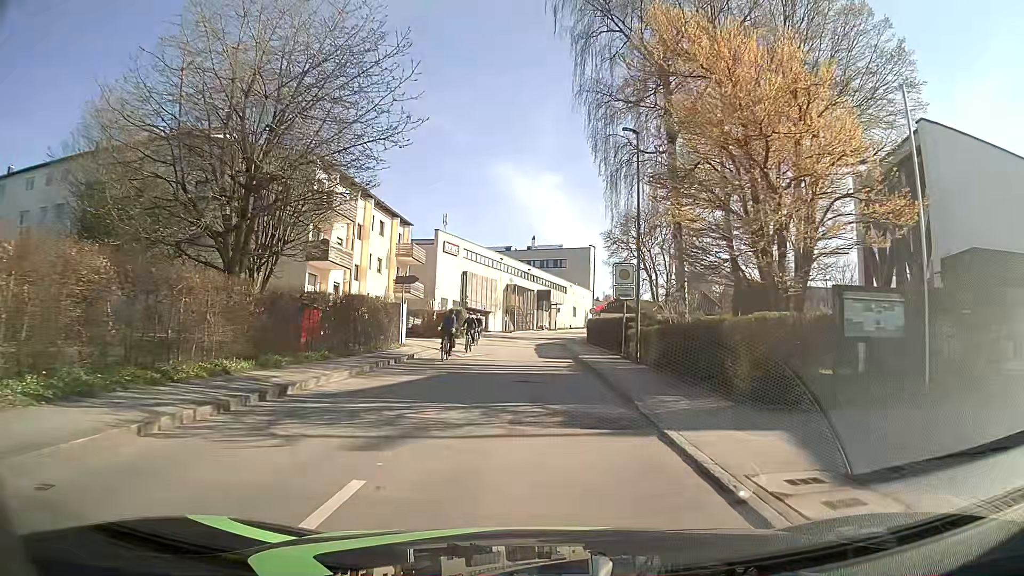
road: unclassified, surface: asphalt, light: Day
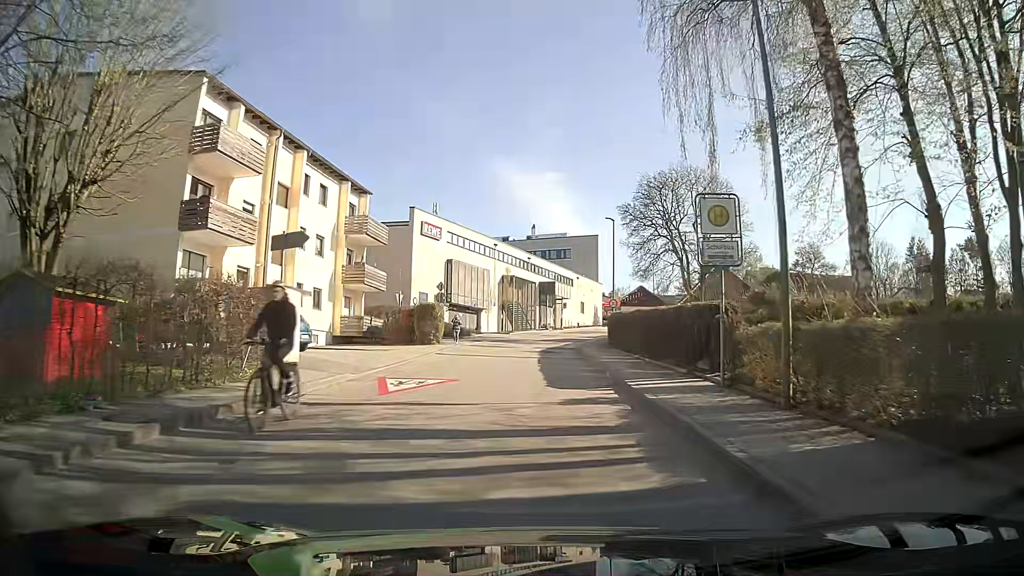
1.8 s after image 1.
(0.0, +14.0) m; 0°
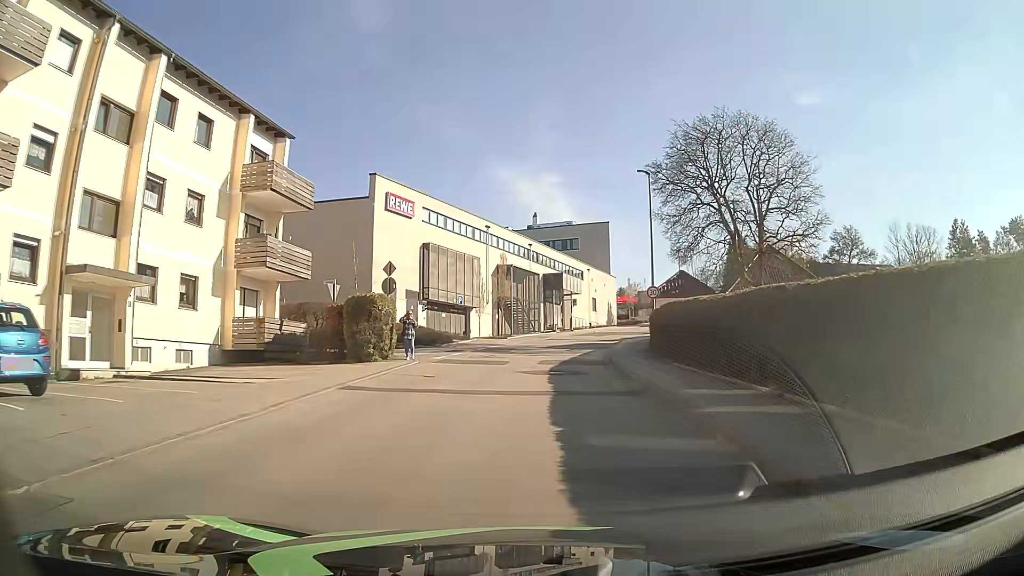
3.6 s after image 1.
(0.0, +14.0) m; -1°
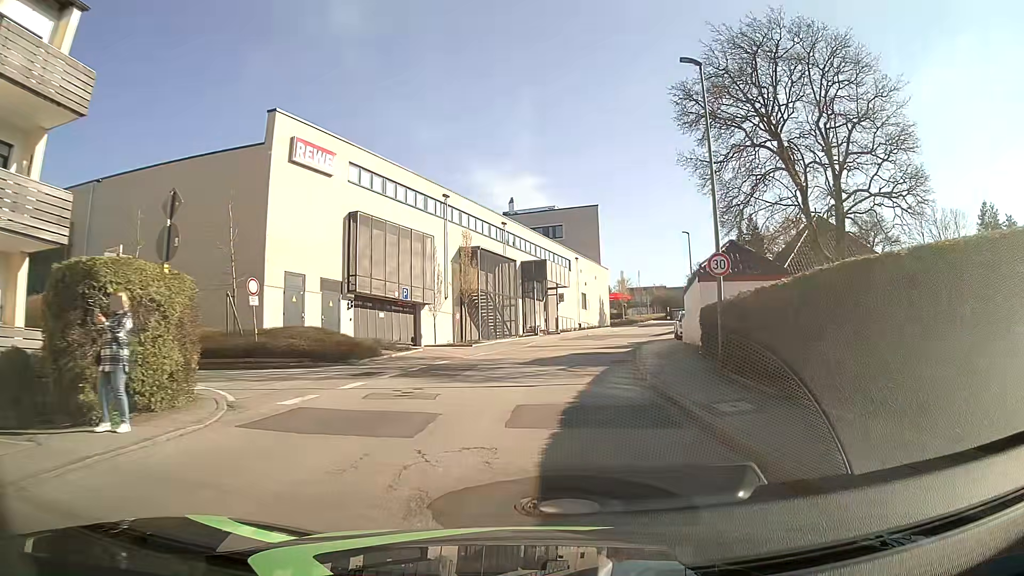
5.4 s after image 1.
(+0.4, +13.9) m; +3°
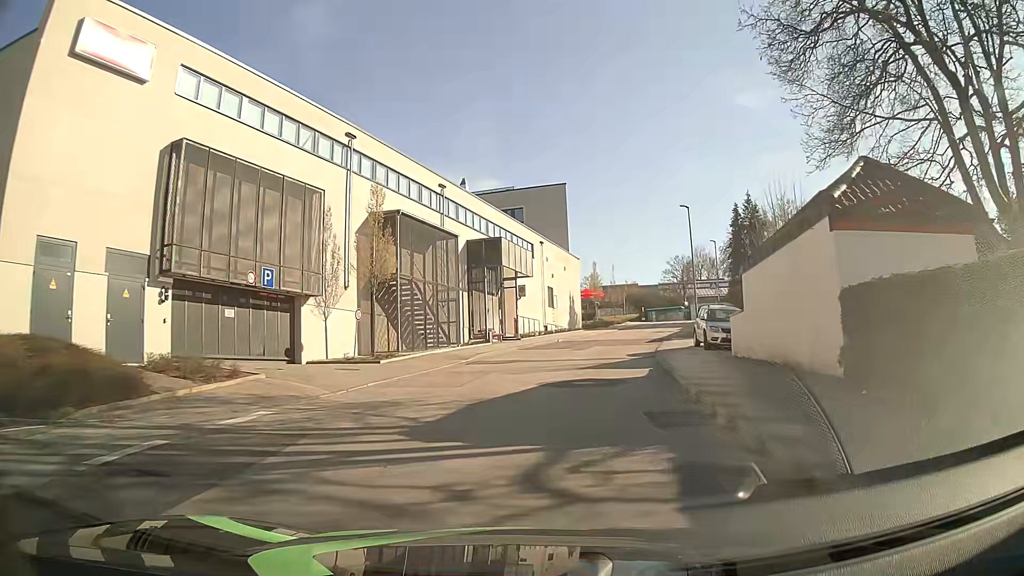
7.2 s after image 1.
(+0.4, +13.8) m; +3°
